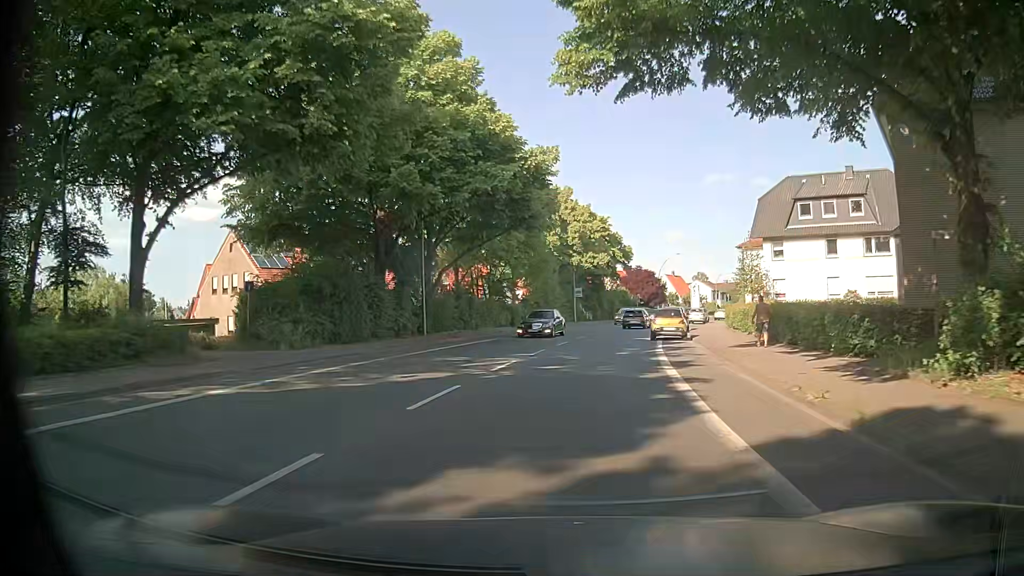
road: primary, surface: asphalt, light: Day
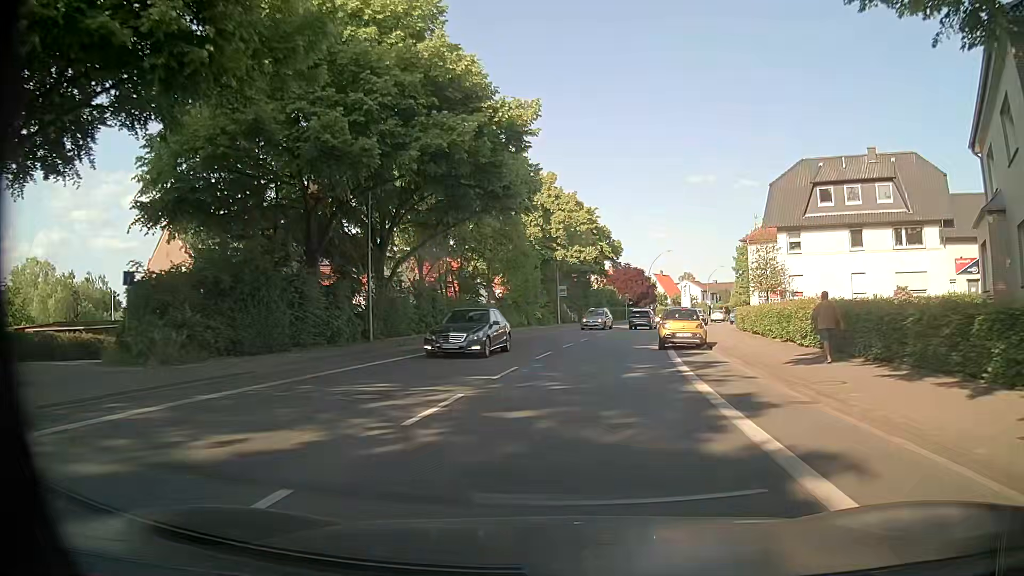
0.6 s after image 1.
(+0.1, +7.3) m; +2°
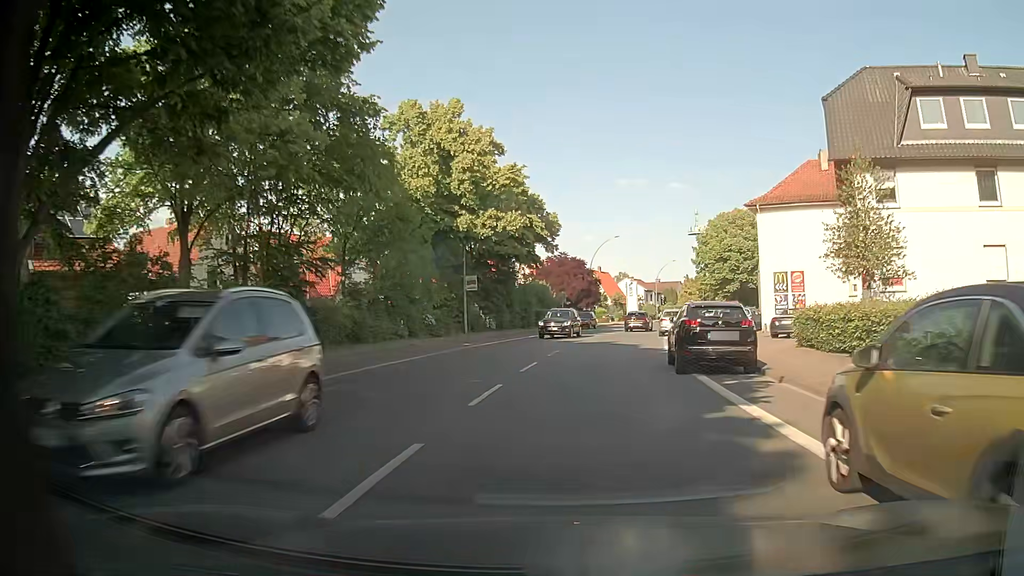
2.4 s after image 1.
(+1.3, +21.5) m; +7°
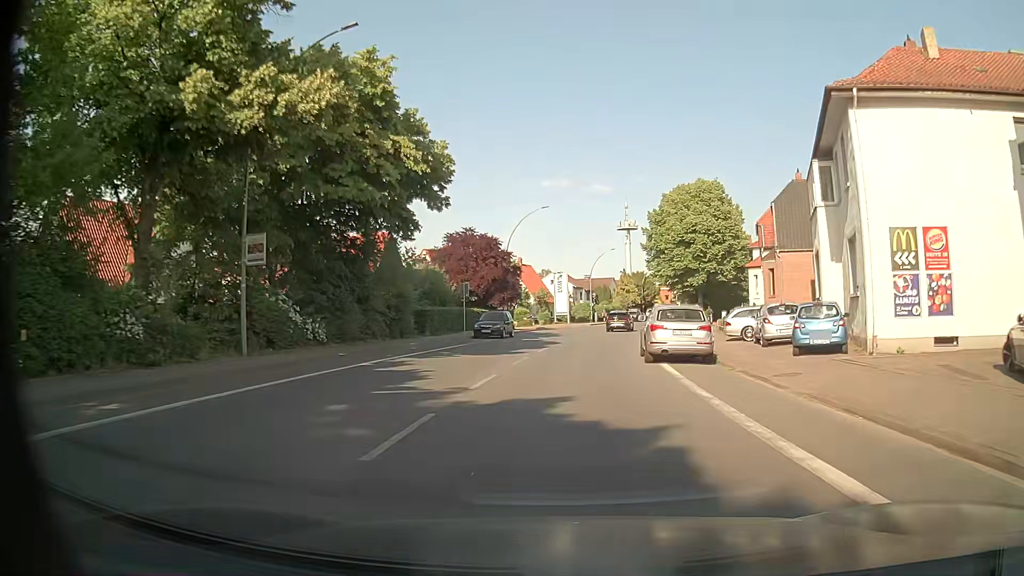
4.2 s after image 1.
(+1.2, +21.8) m; +6°
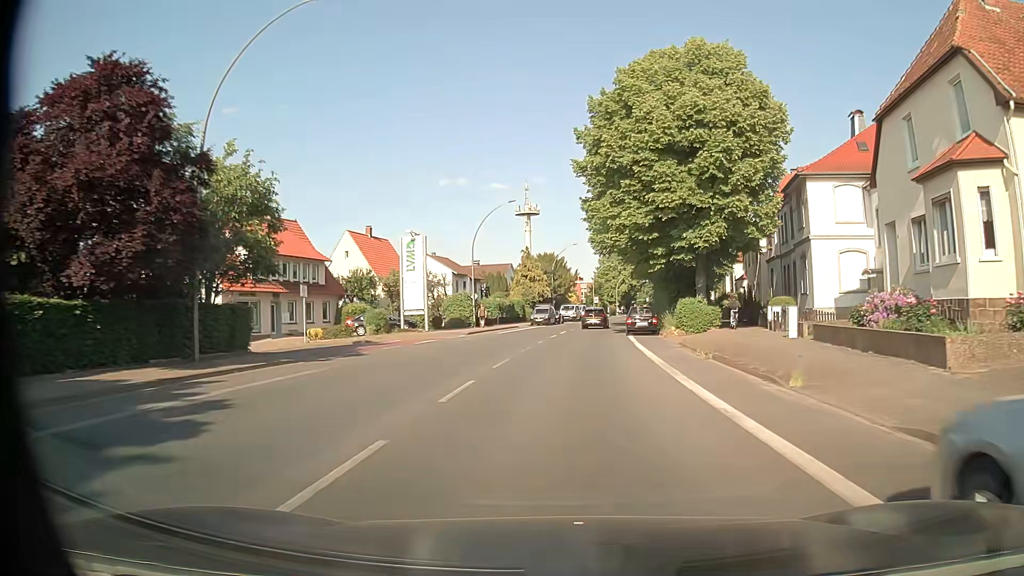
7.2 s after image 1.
(+2.9, +38.1) m; +9°
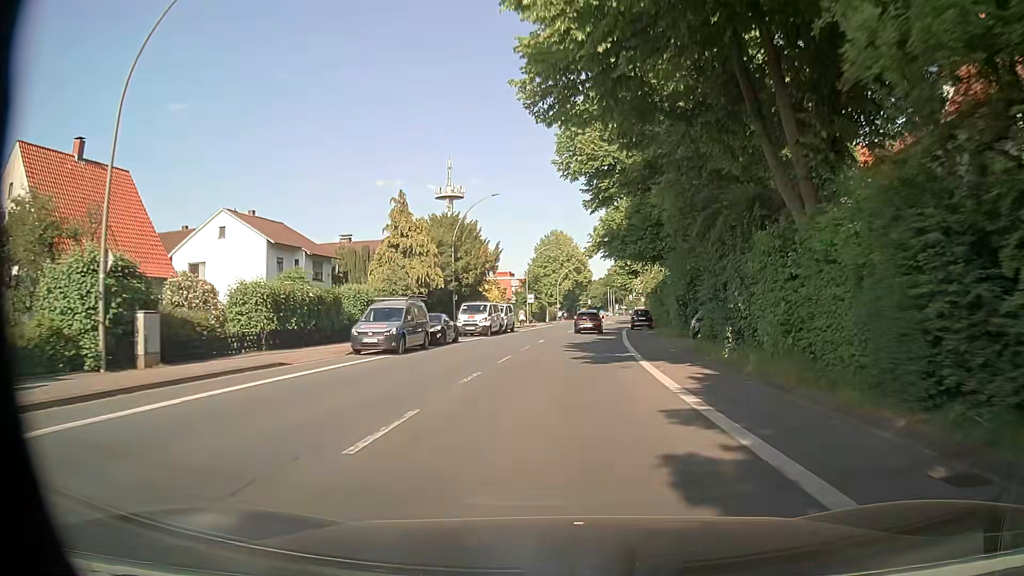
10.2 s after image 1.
(+2.0, +39.5) m; +5°
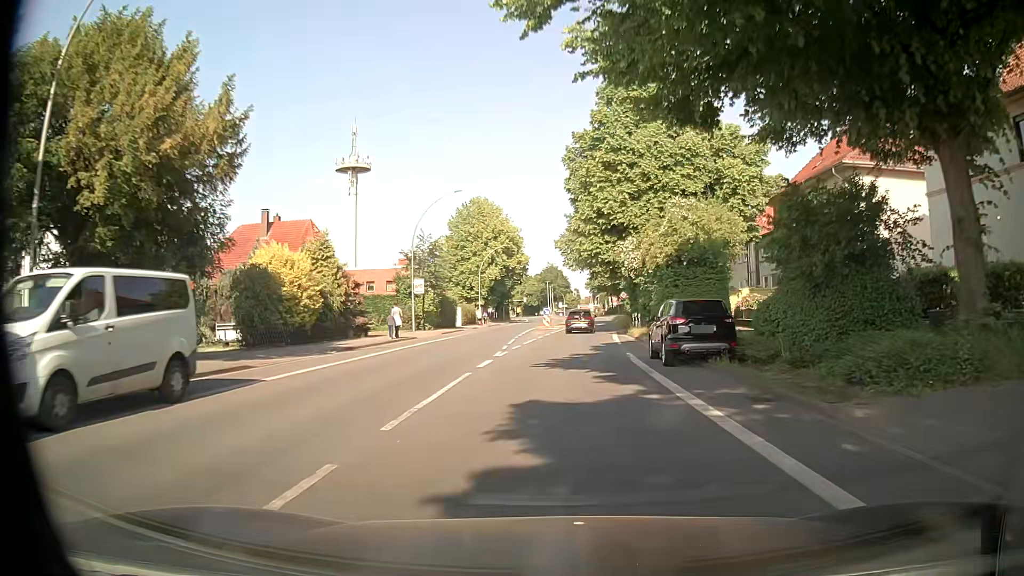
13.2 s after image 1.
(+1.9, +38.3) m; +6°
